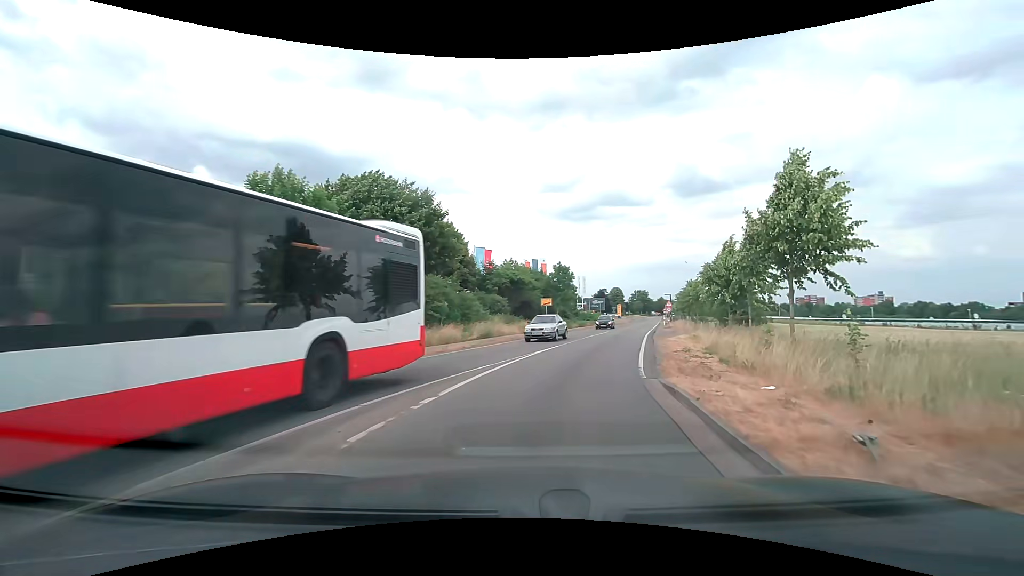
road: secondary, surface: asphalt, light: Day
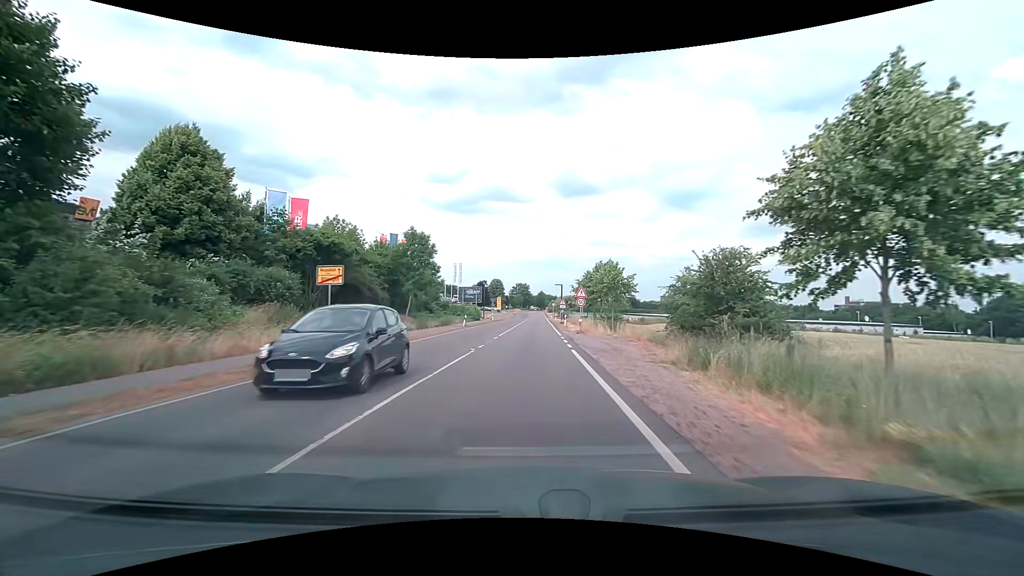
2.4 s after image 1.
(+4.0, +24.6) m; +14°
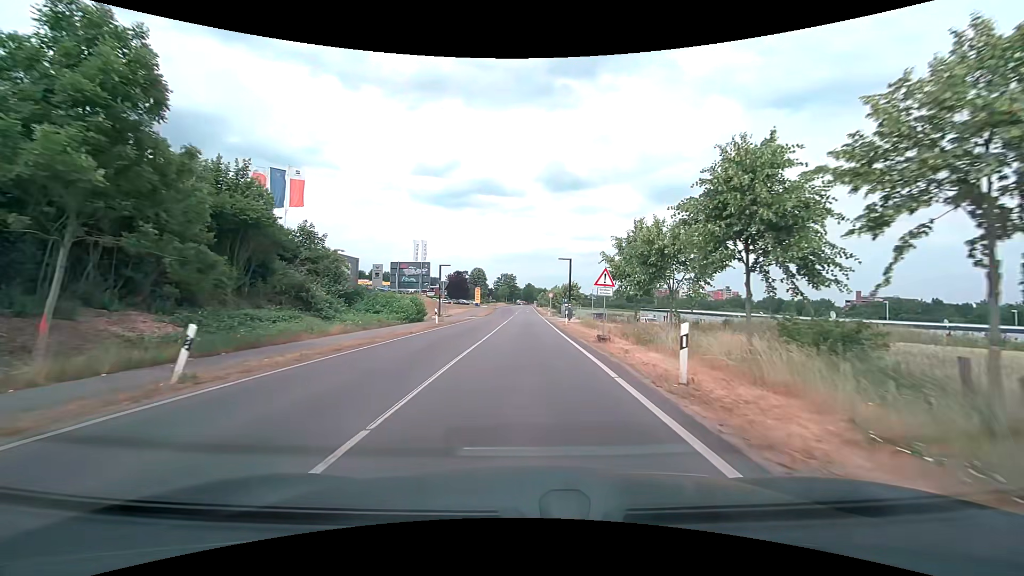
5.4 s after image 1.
(+0.5, +36.3) m; +2°
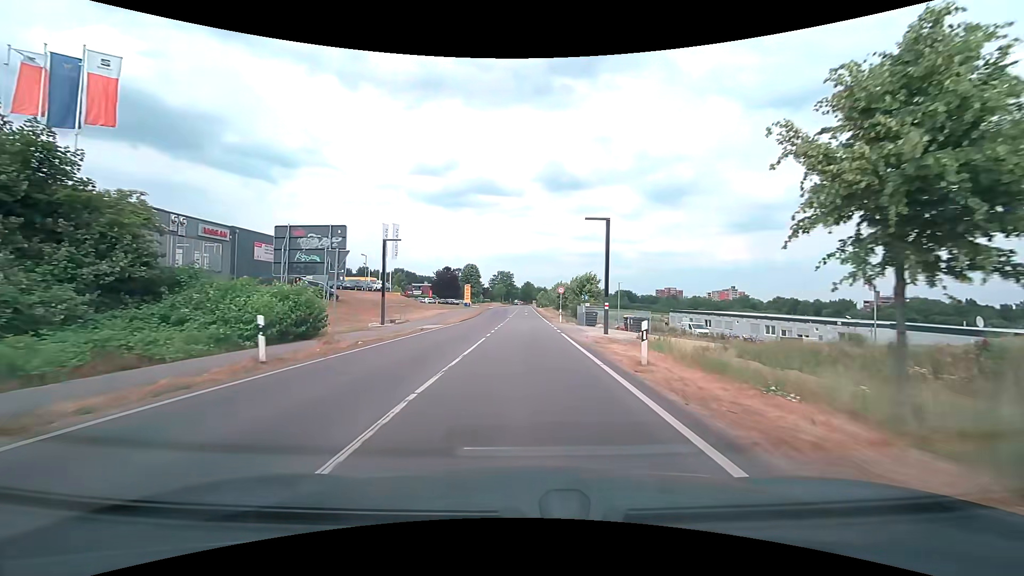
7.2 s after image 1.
(0.0, +22.4) m; 0°
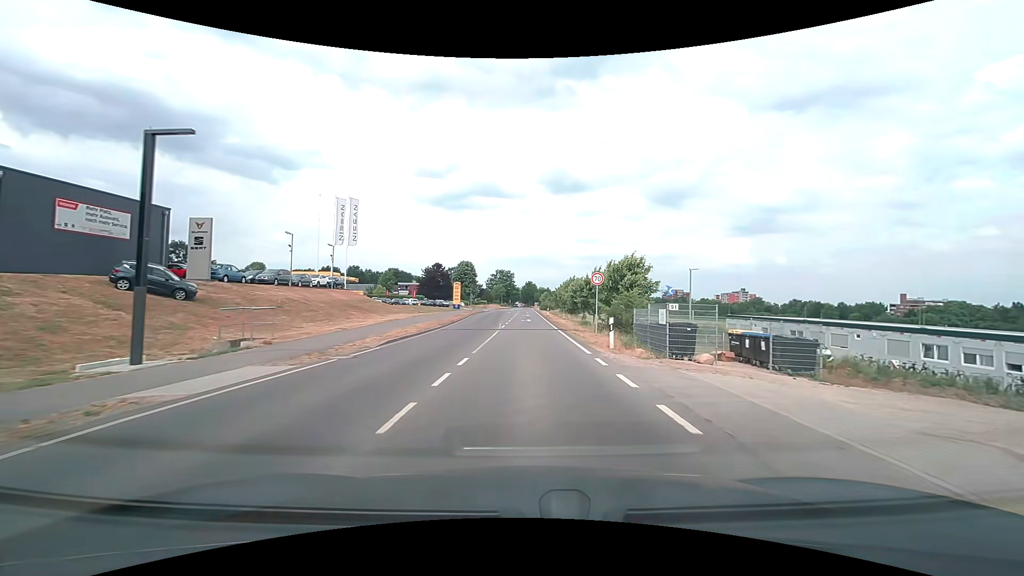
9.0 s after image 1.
(0.0, +22.4) m; 0°
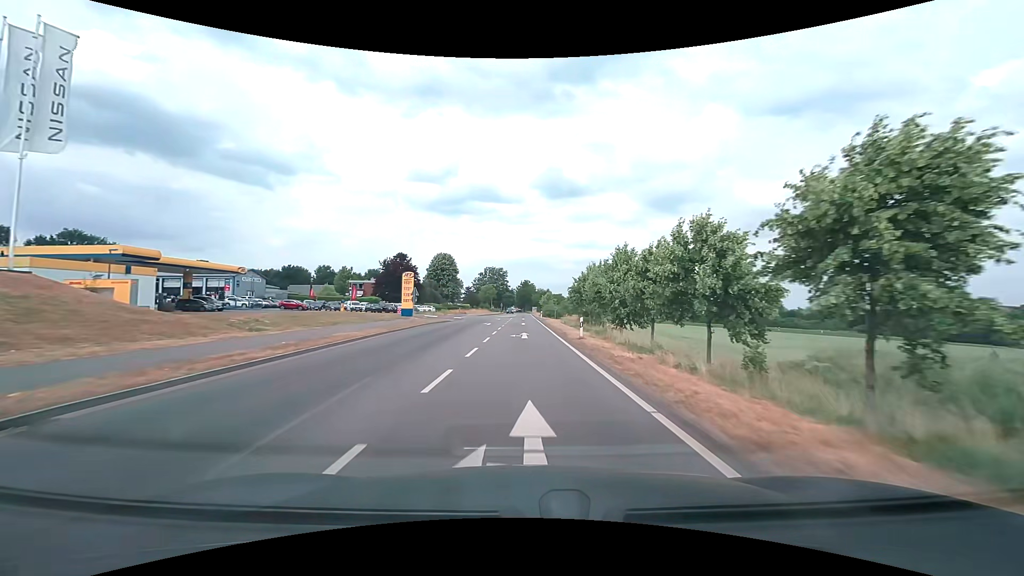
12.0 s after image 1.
(+0.2, +42.1) m; 0°
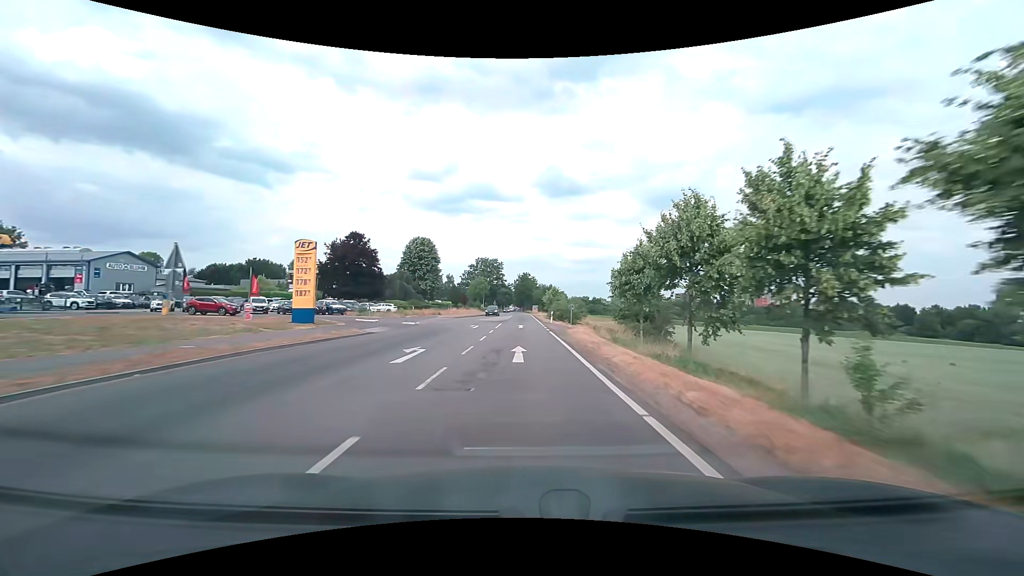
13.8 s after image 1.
(0.0, +30.4) m; 0°
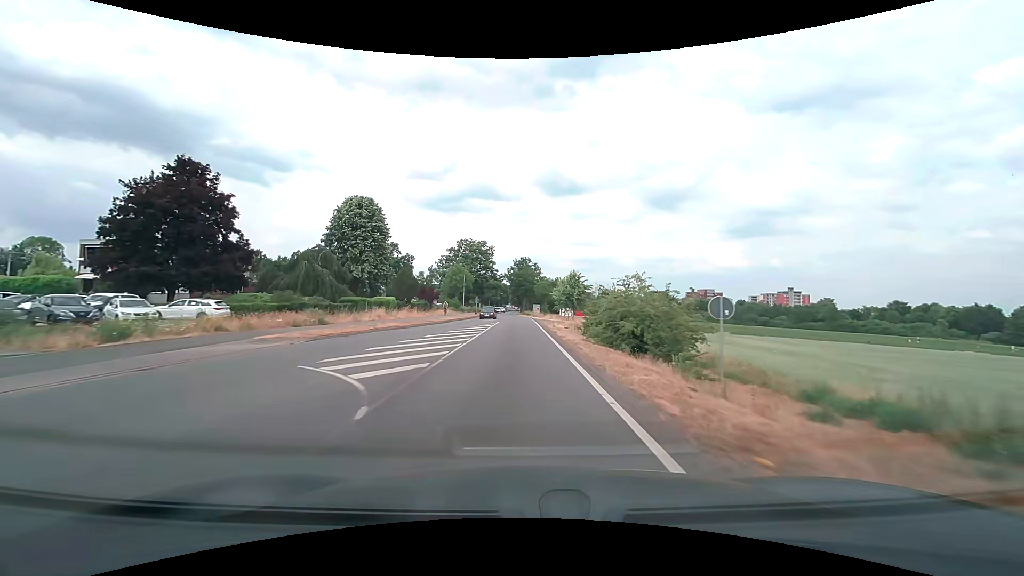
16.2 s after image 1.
(0.0, +41.5) m; 0°
(0, +10) (0, +20) (0, +30) (0, +40) (0, +50) (-1, +60) (-1, +70) (-2, +80) (-2, +90) (-3, +100) m
